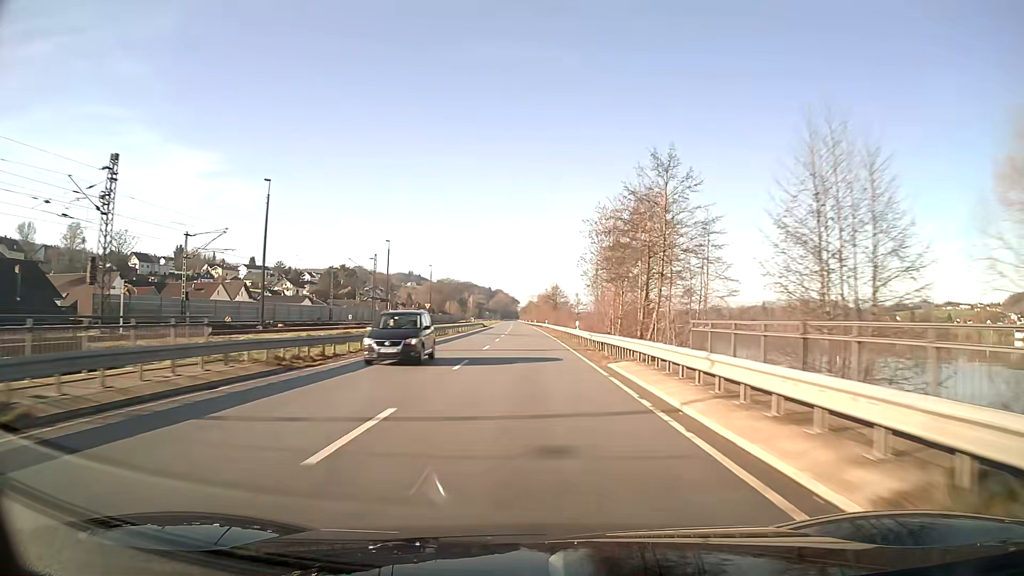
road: unclassified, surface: asphalt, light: Day
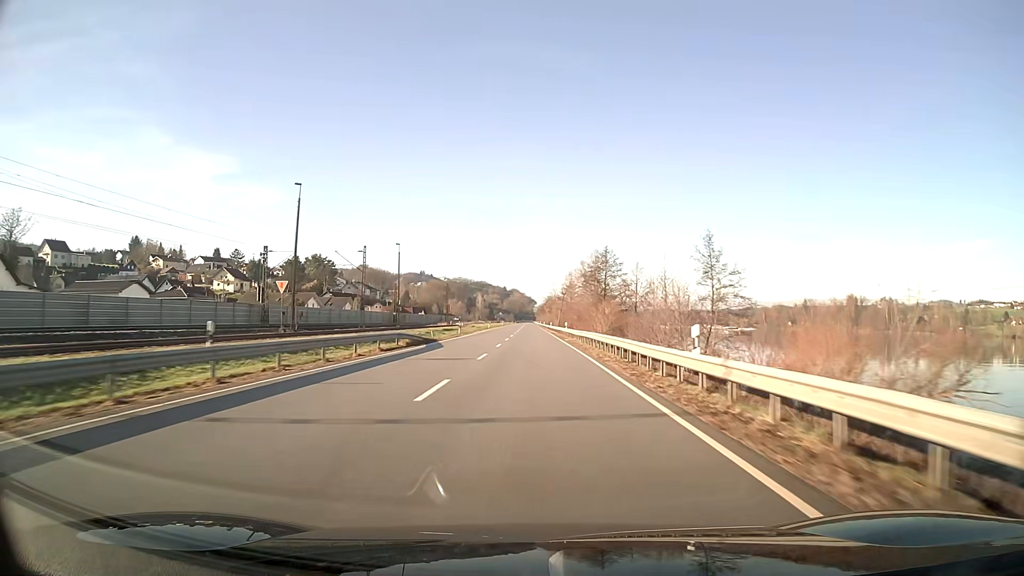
(-0.9, +79.7) m; -1°
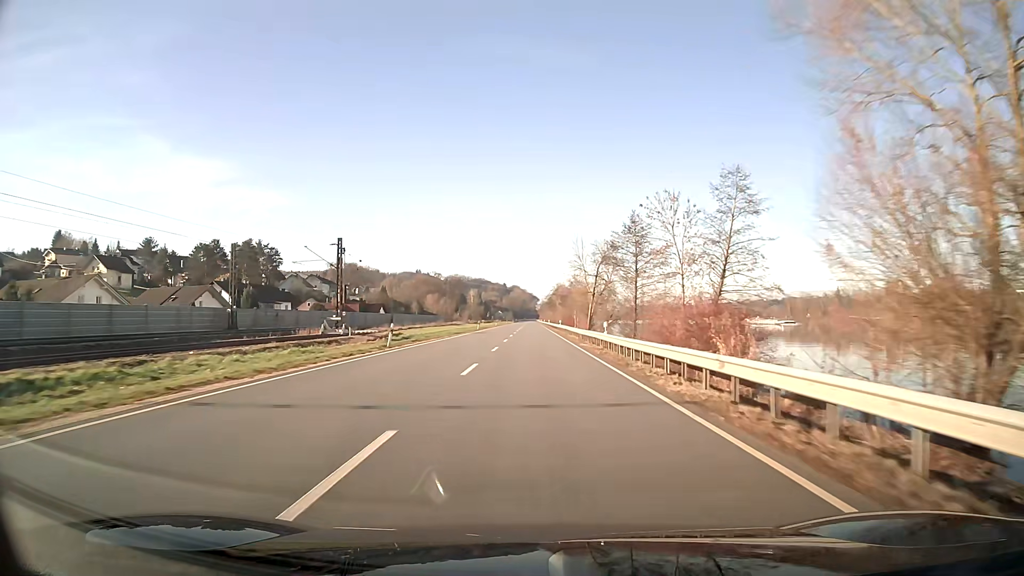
(-0.2, +79.8) m; 0°
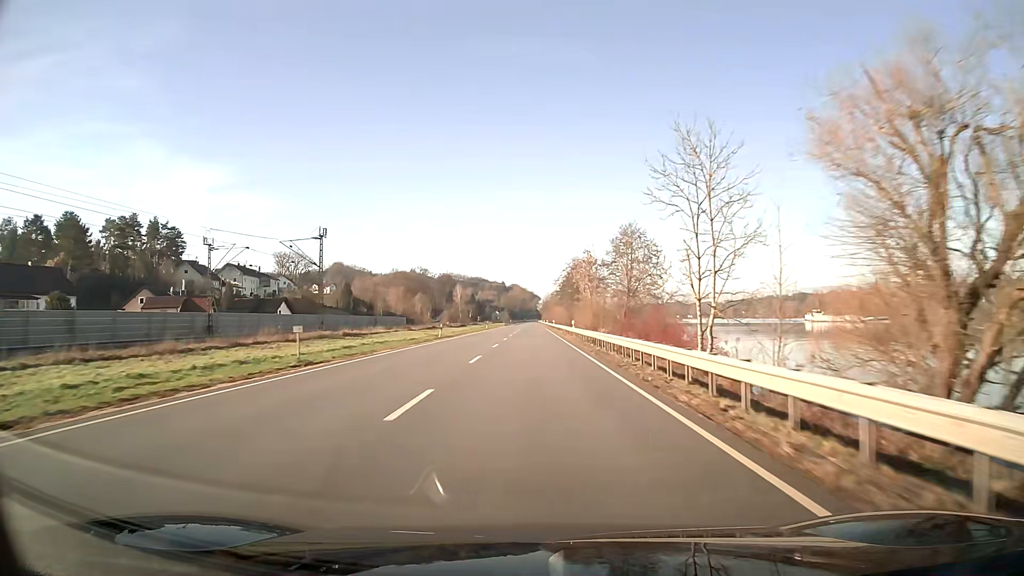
(-0.1, +79.8) m; 0°
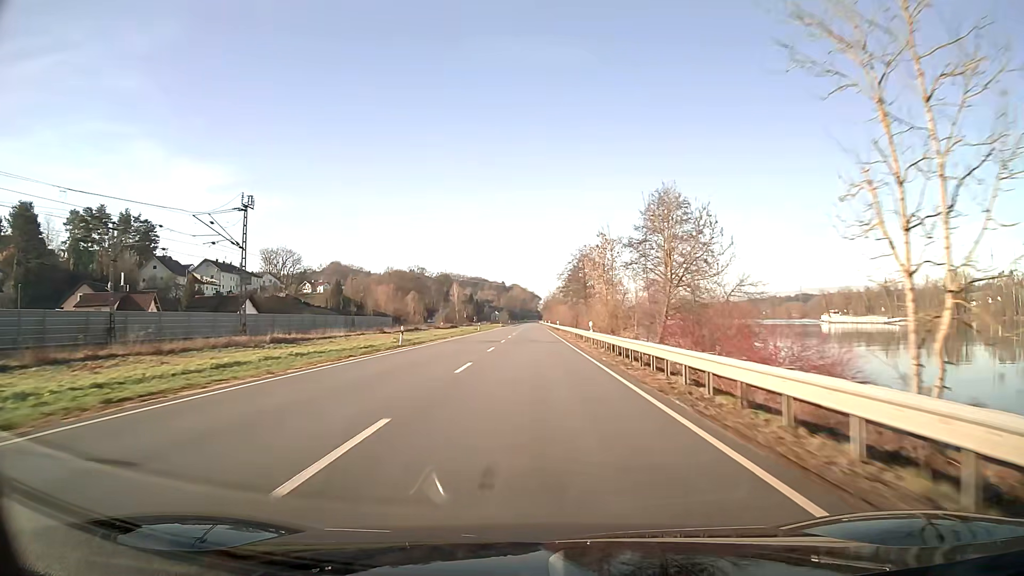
(0.0, +16.0) m; 0°
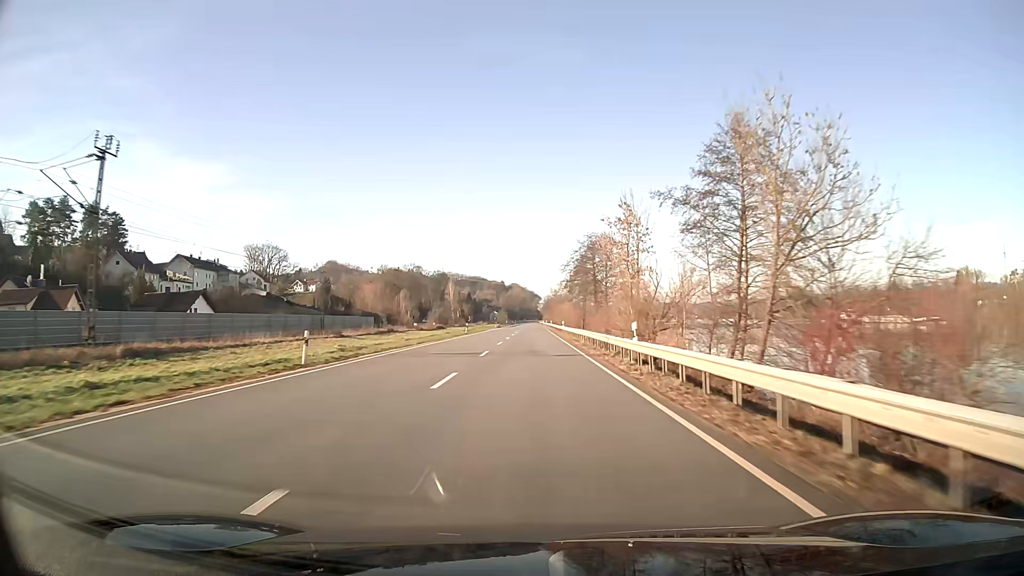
(0.0, +16.0) m; 0°
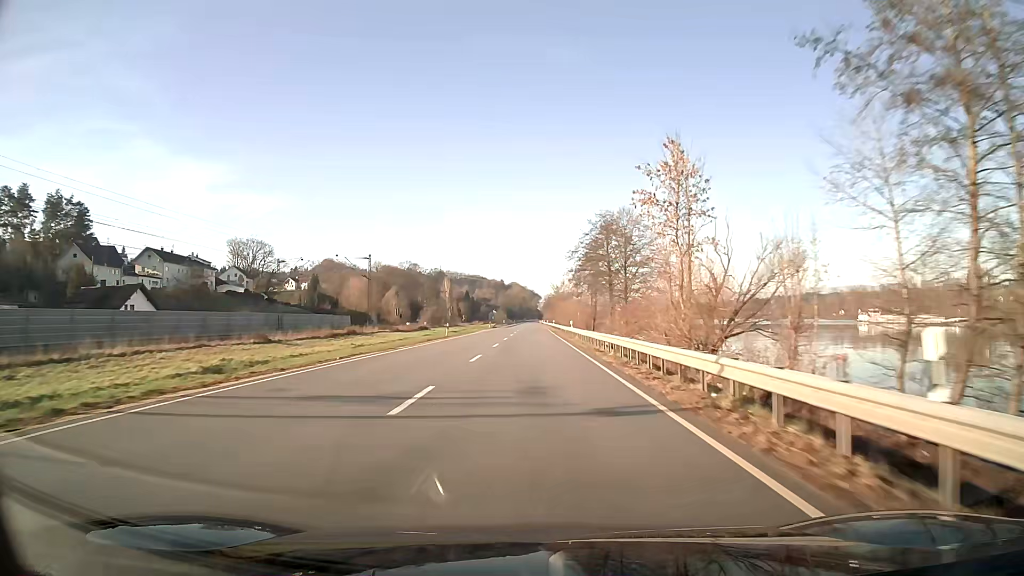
(0.0, +16.0) m; 0°
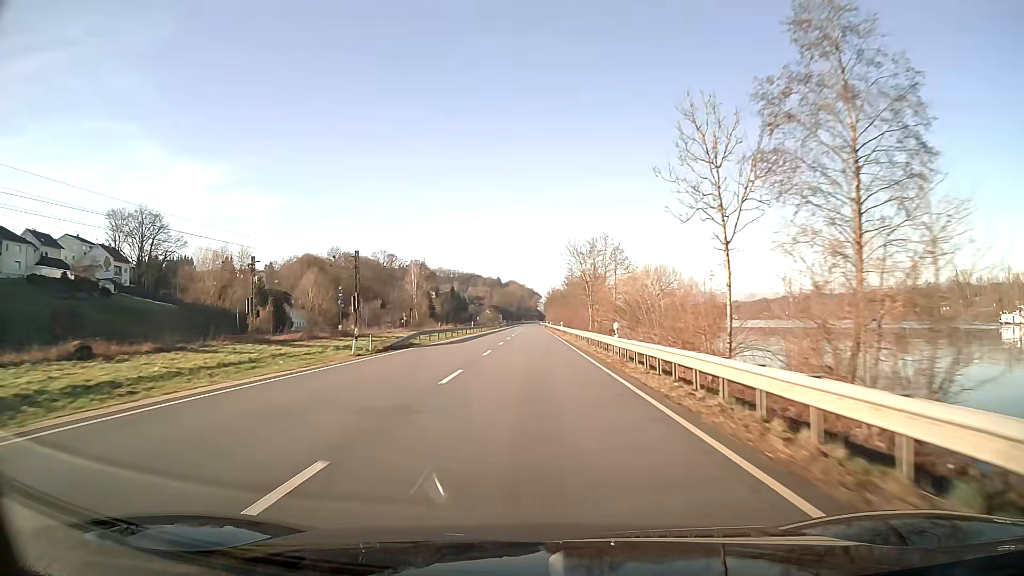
(0.0, +79.8) m; 0°
